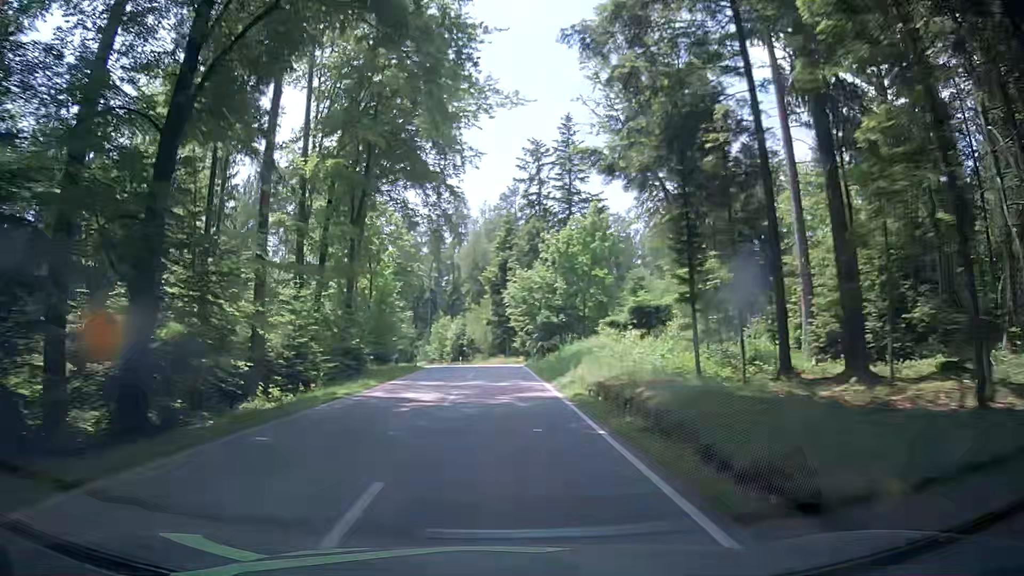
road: tertiary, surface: asphalt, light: Day
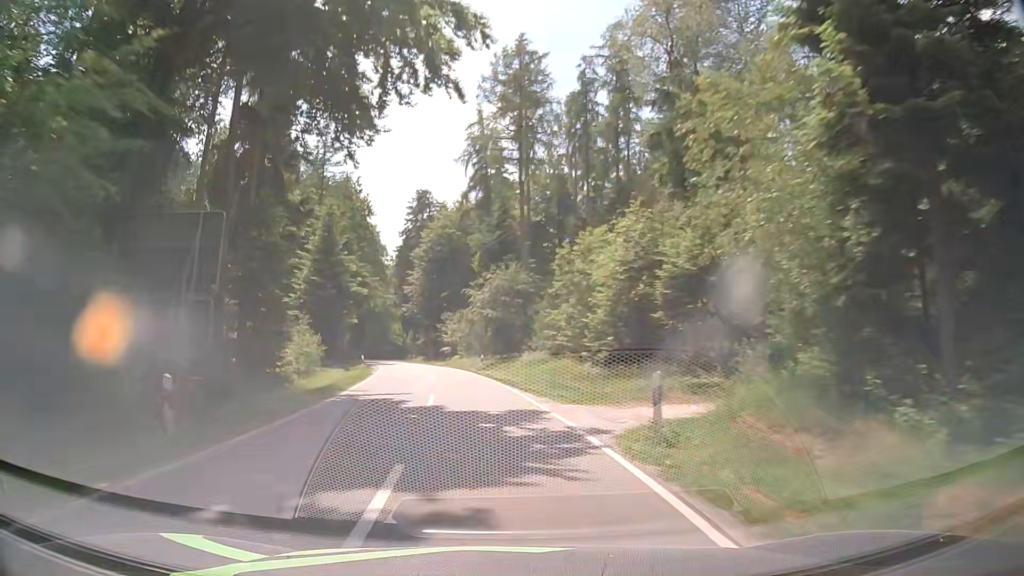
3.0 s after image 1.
(-3.8, +59.2) m; -14°
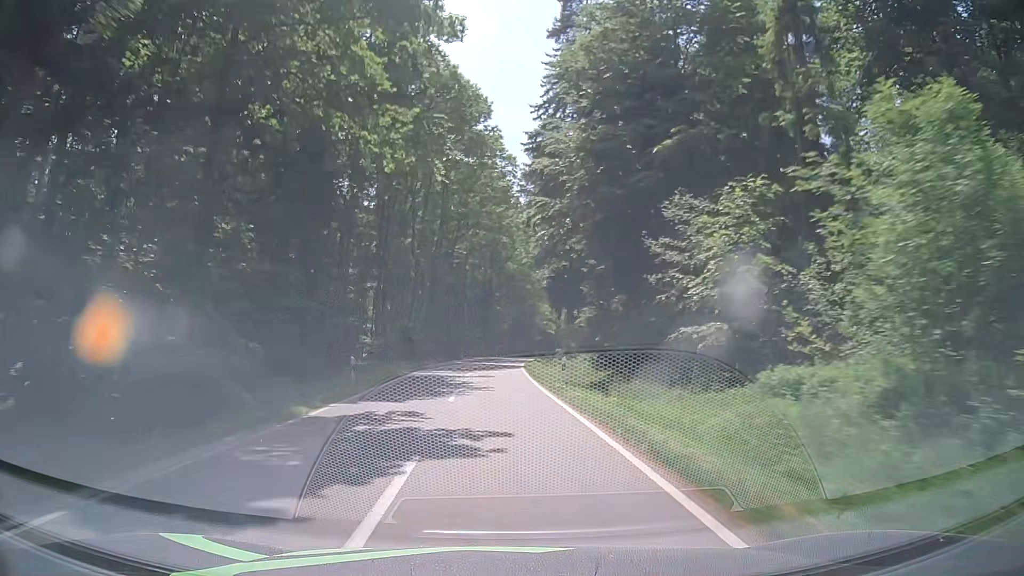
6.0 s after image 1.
(-7.7, +59.4) m; -13°
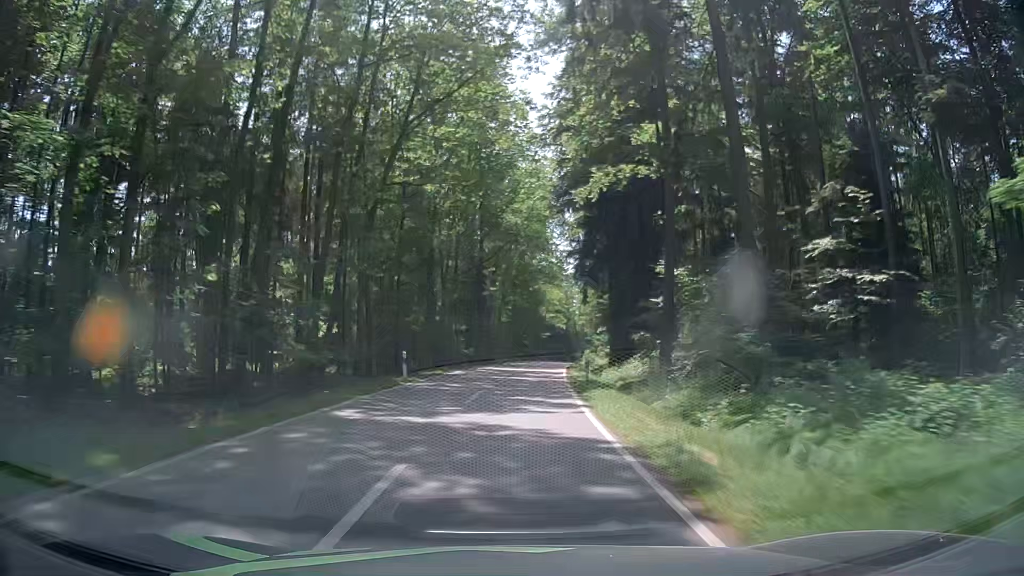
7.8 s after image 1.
(-1.0, +37.1) m; -1°
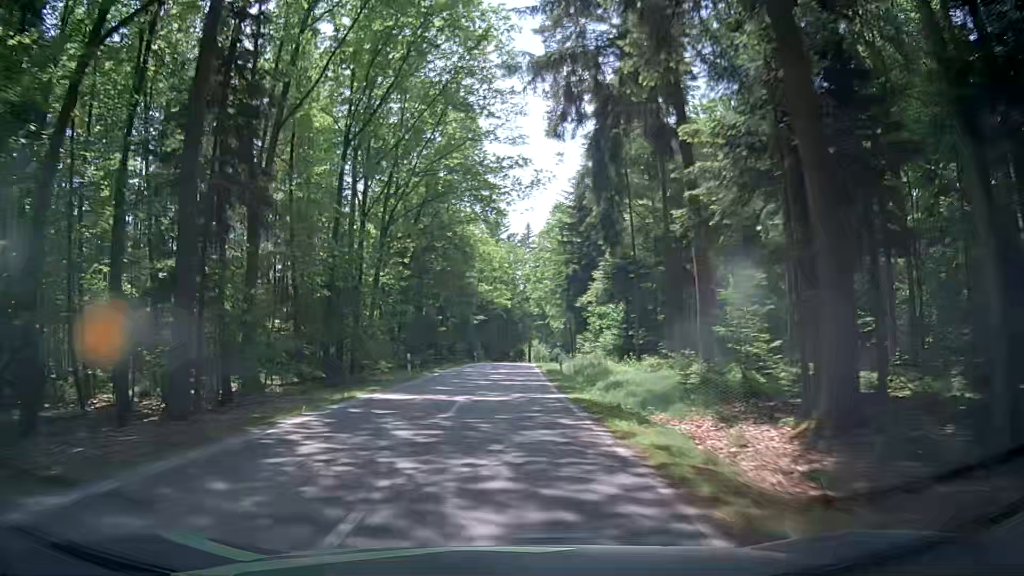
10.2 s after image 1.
(+3.0, +49.8) m; +5°
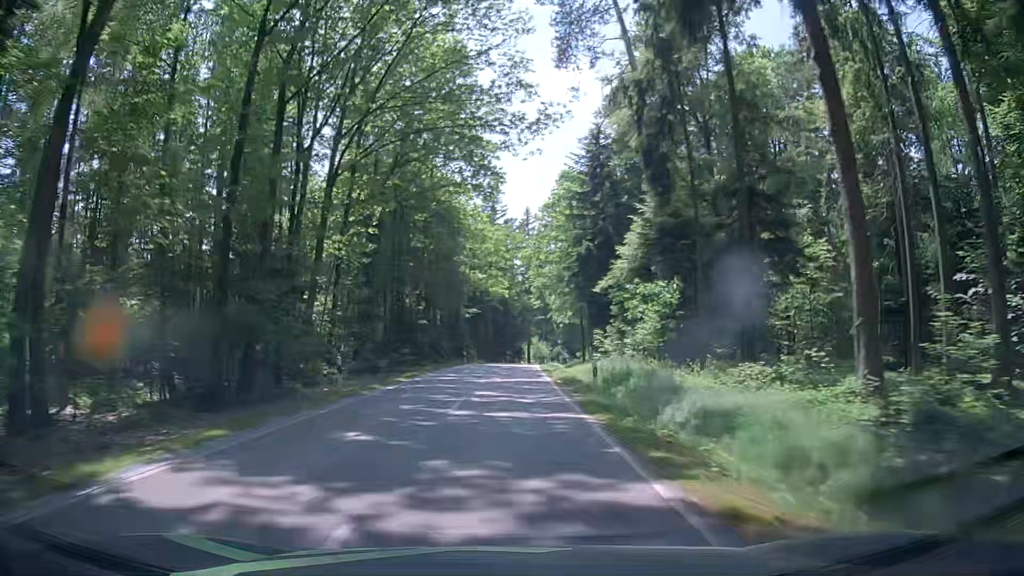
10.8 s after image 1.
(+0.1, +12.6) m; 0°
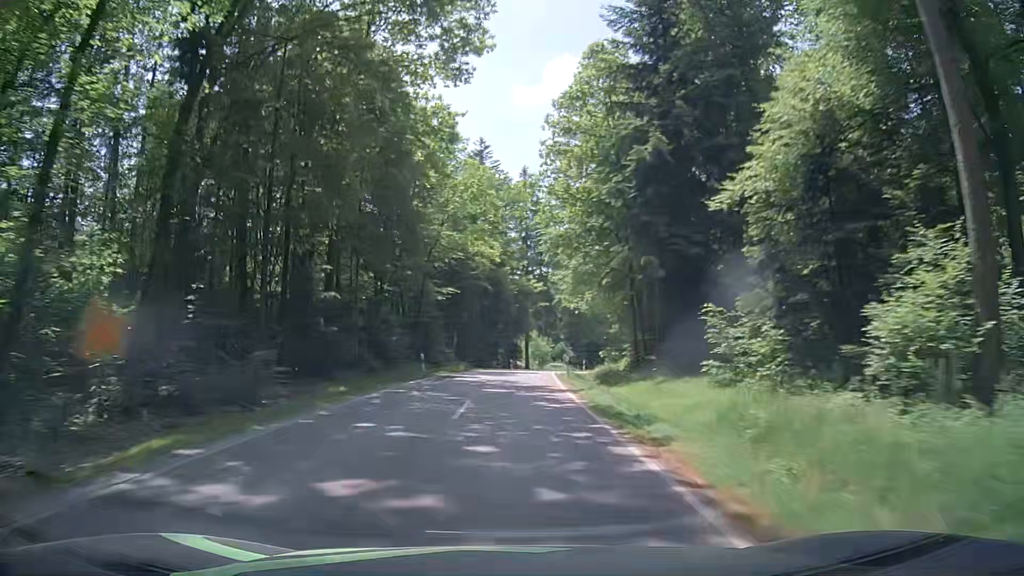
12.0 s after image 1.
(+0.4, +25.2) m; +1°
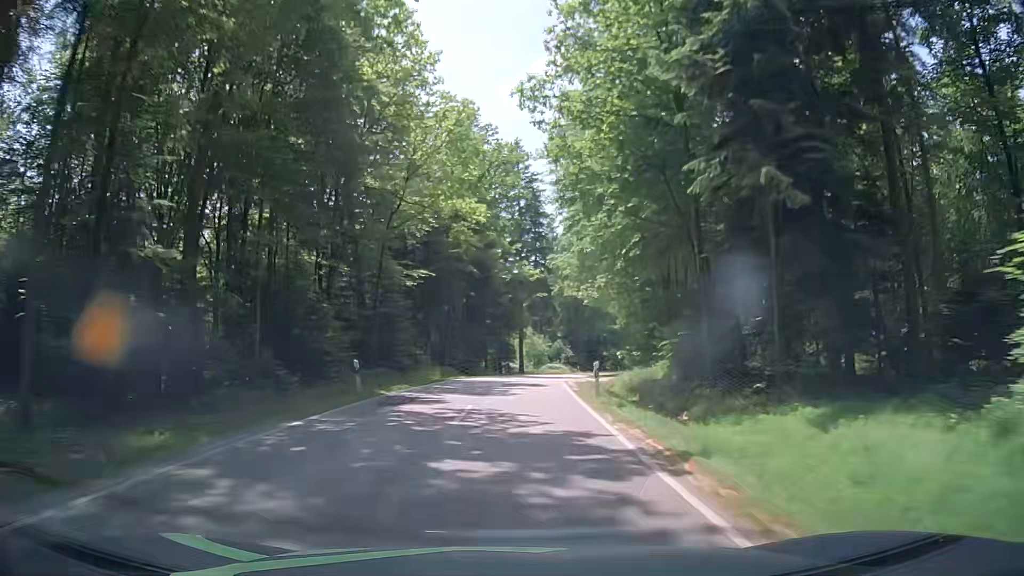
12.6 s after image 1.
(+0.1, +12.6) m; +1°
(0, +10) (0, +20) (+1, +30) (+2, +40) (+3, +50) (+6, +60) (+8, +69) (+10, +79) (+13, +89) (+15, +98) m
